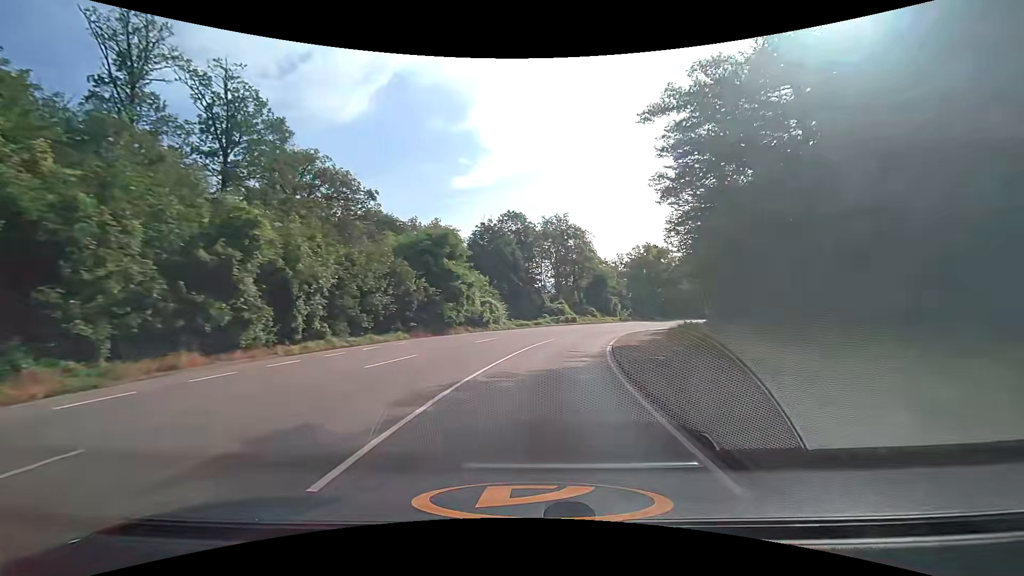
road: secondary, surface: asphalt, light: Day
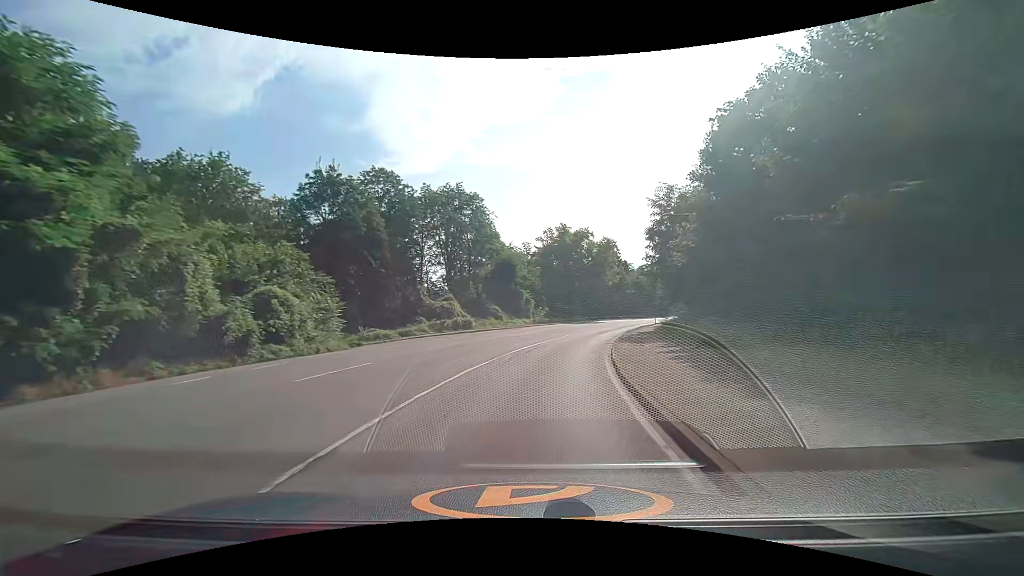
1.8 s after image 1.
(+2.8, +25.8) m; +11°
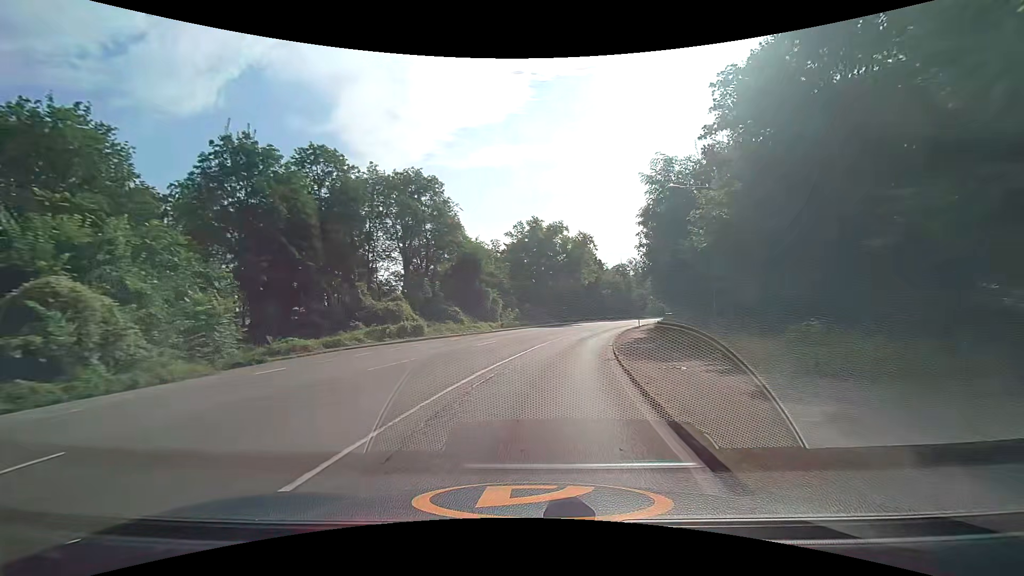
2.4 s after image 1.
(+0.4, +8.4) m; +5°
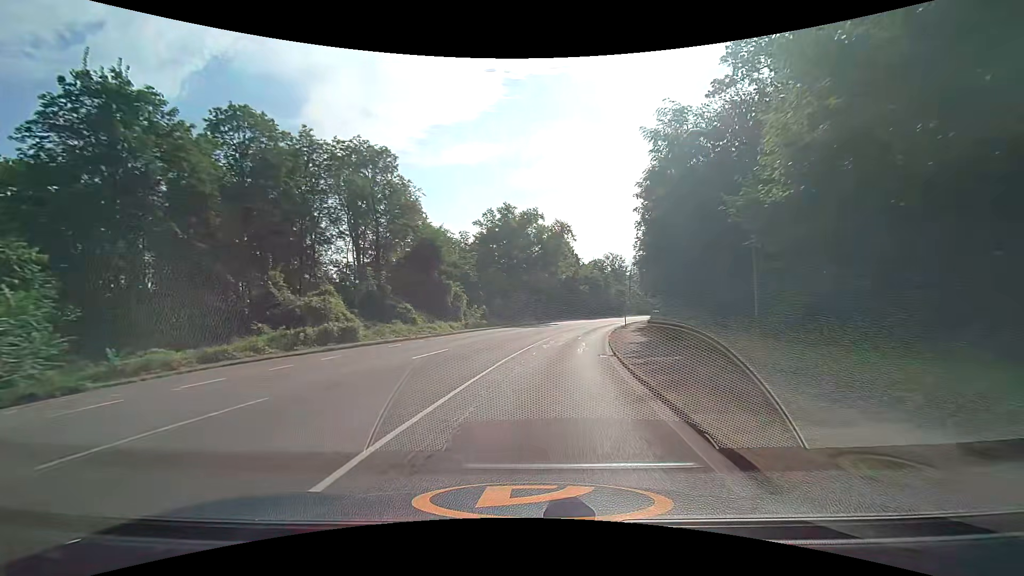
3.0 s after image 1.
(+0.1, +8.2) m; +2°
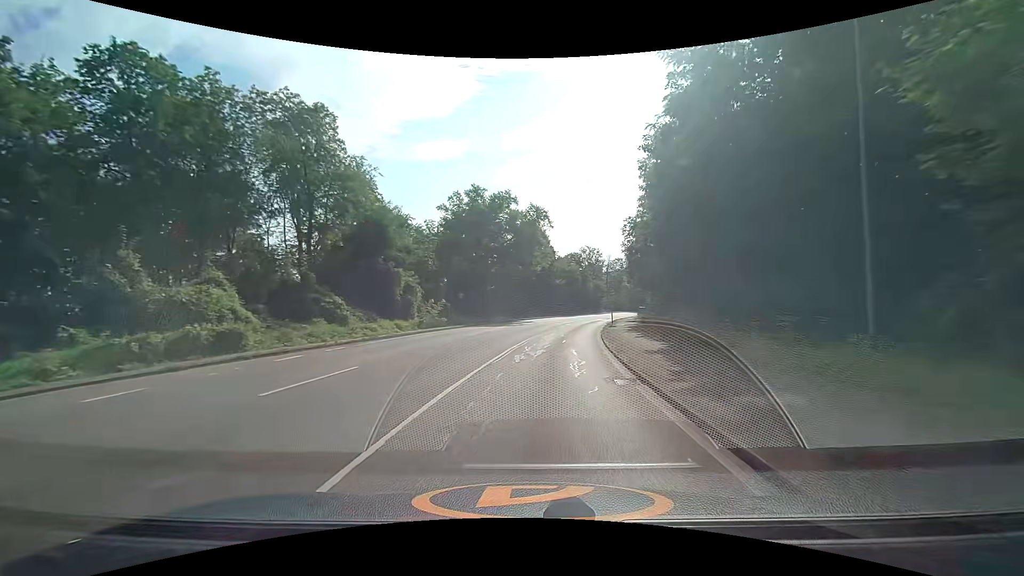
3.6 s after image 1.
(+0.2, +8.0) m; +2°
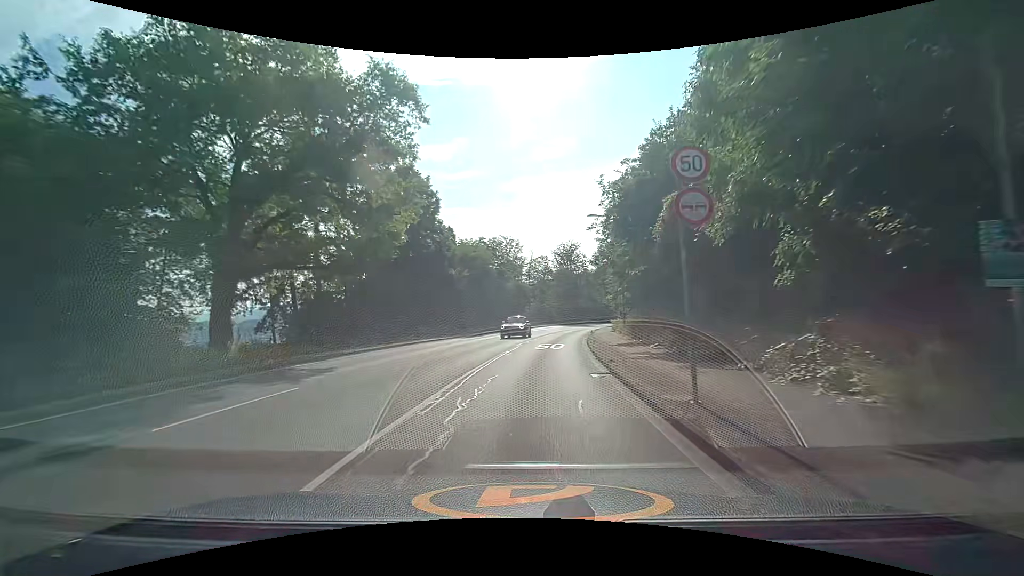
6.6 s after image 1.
(+3.9, +36.7) m; +10°
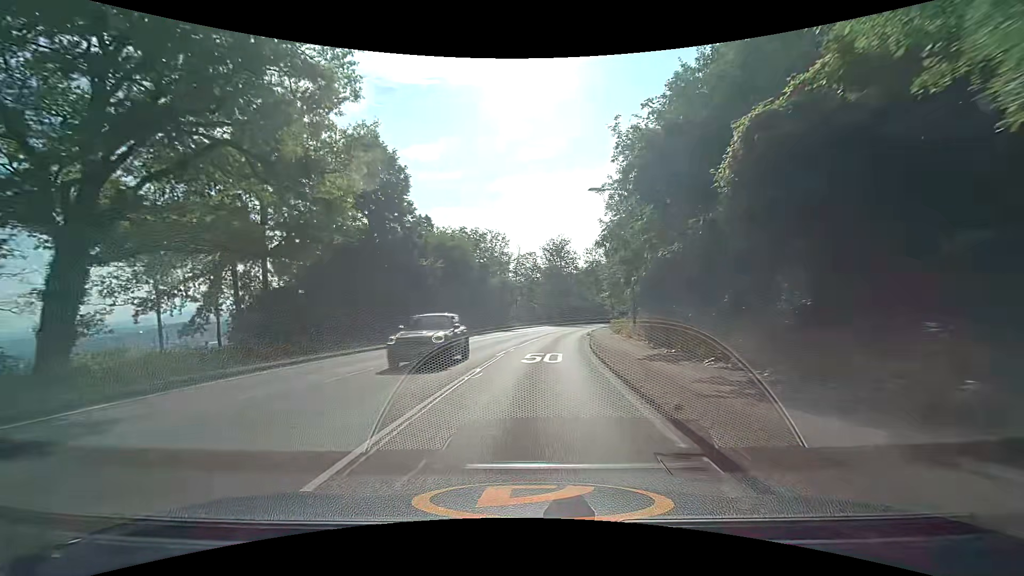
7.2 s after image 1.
(+0.1, +7.3) m; +2°
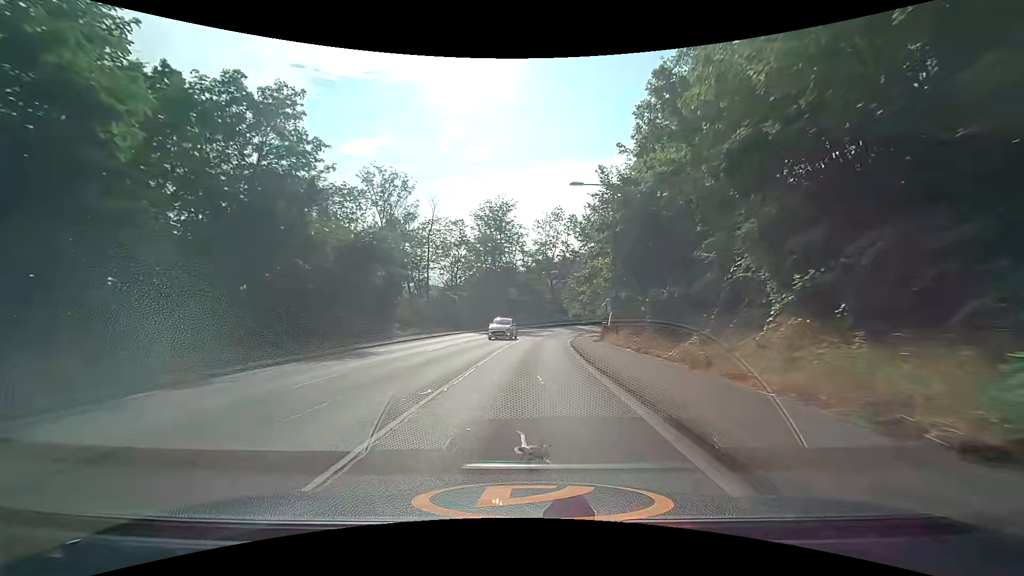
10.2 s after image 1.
(+2.3, +35.9) m; +6°
(0, +10) (0, +20) (+1, +30) (+2, +40) (+4, +50) (+6, +59) (+10, +69) (+15, +77) (+22, +85) (+29, +91) m
